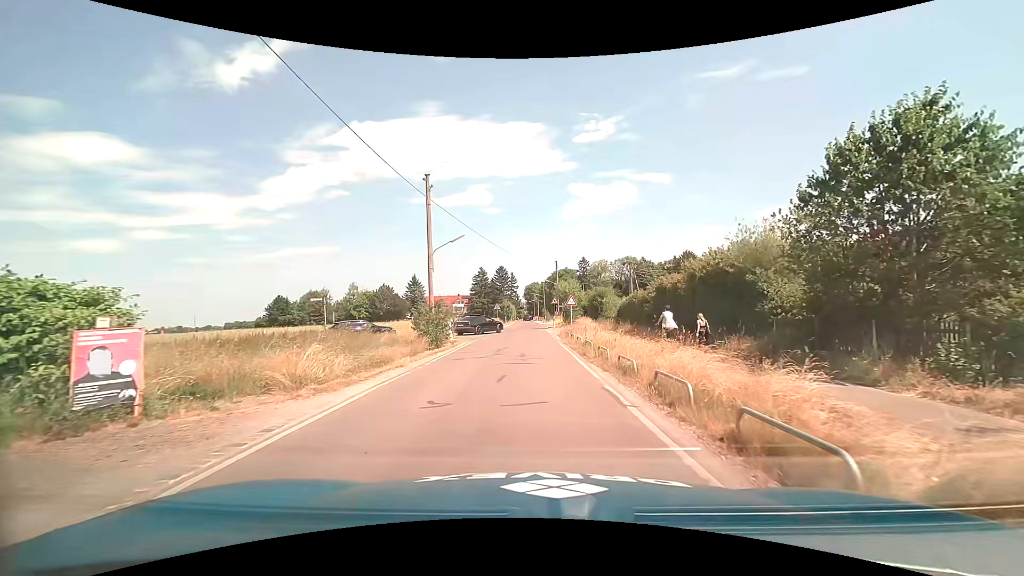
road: unclassified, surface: asphalt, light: Day
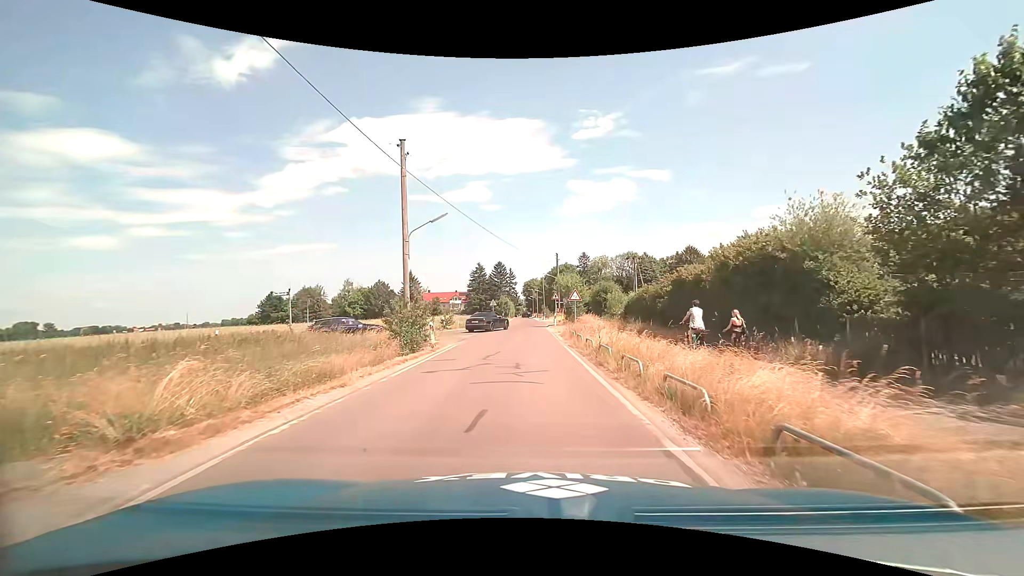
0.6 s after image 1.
(0.0, +4.4) m; 0°
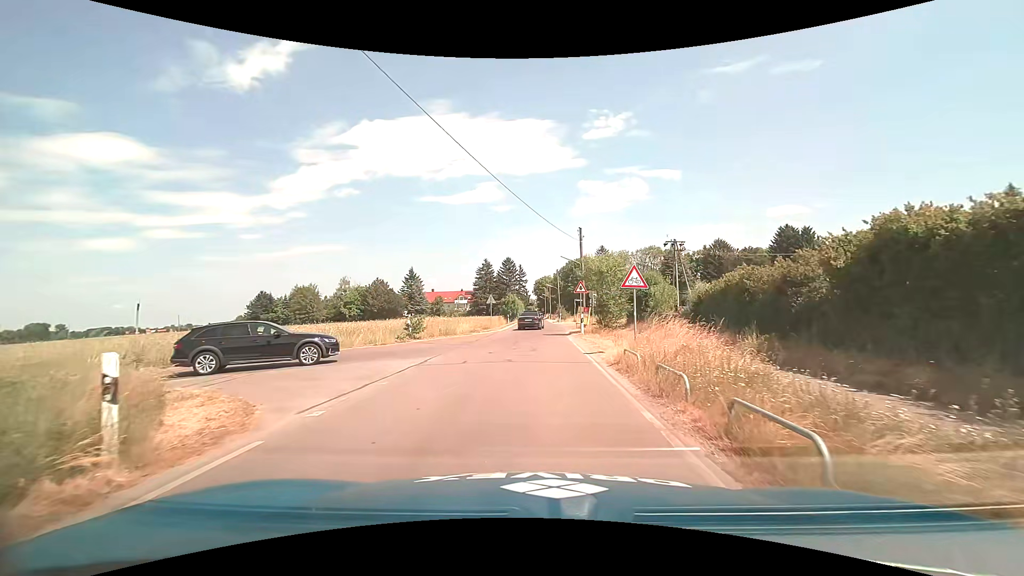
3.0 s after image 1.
(-0.1, +16.2) m; -1°
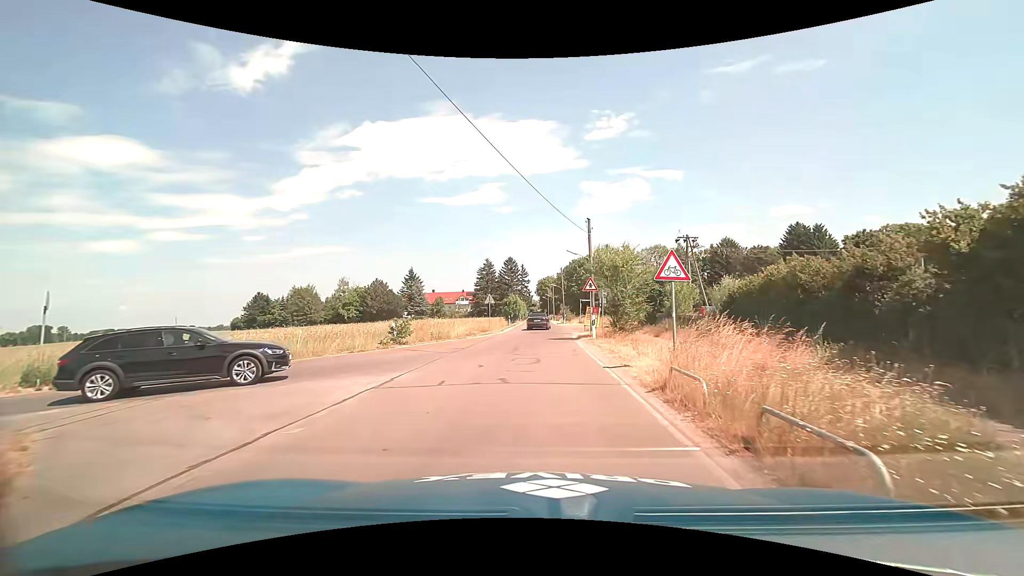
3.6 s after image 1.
(0.0, +3.9) m; -1°
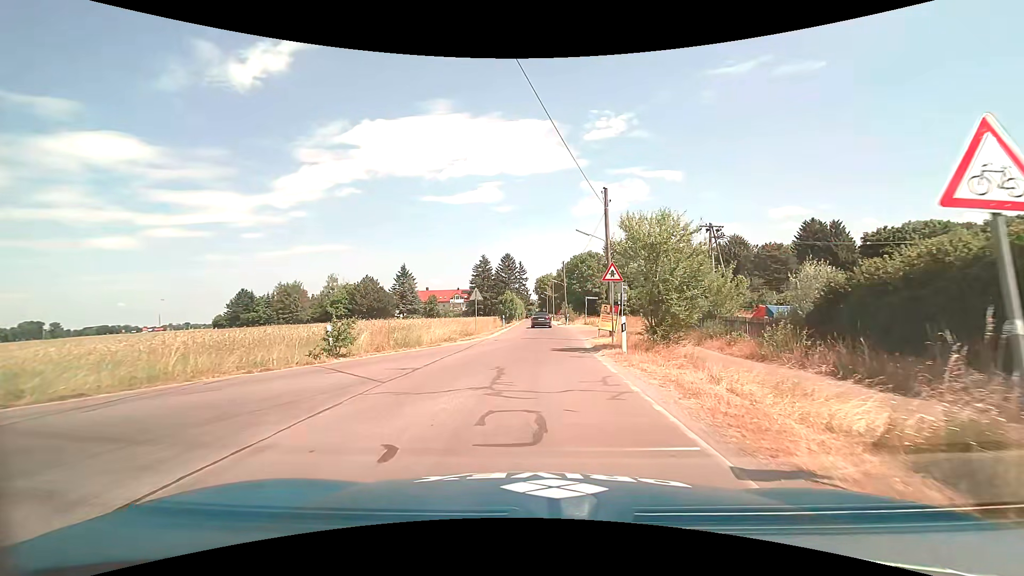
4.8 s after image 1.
(0.0, +8.1) m; 0°
(0, +10) (0, +20) (0, +30) (+1, +40) (+1, +50) (+1, +60) (+1, +70) (+1, +80) (+1, +90) (+1, +100) m
